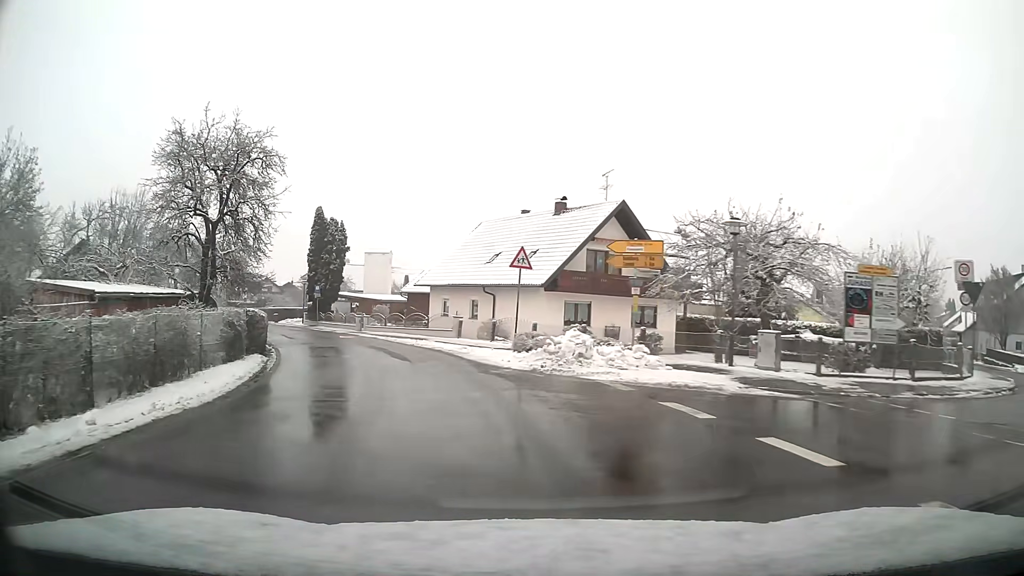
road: tertiary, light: Day
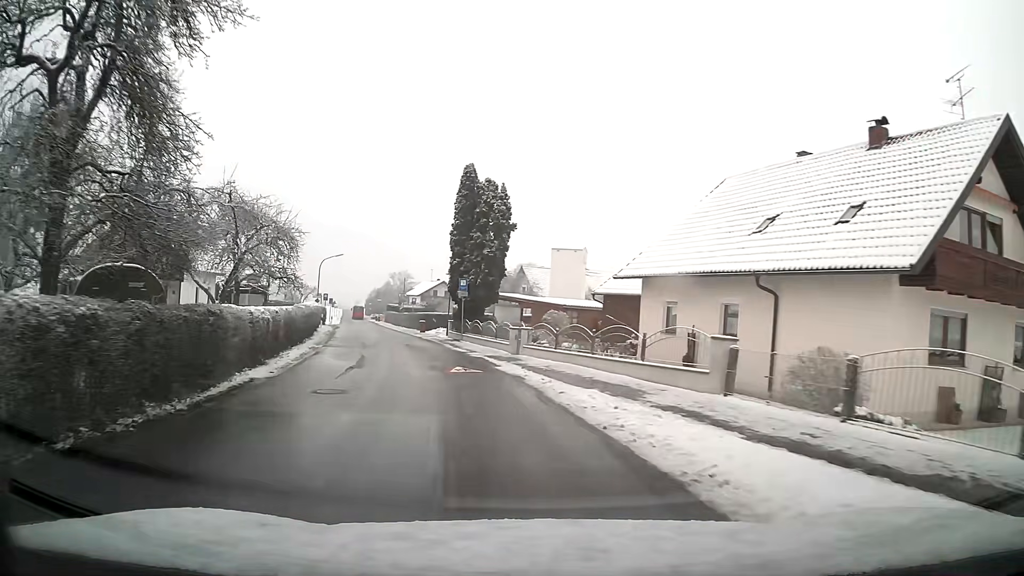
(-2.8, +19.0) m; -16°
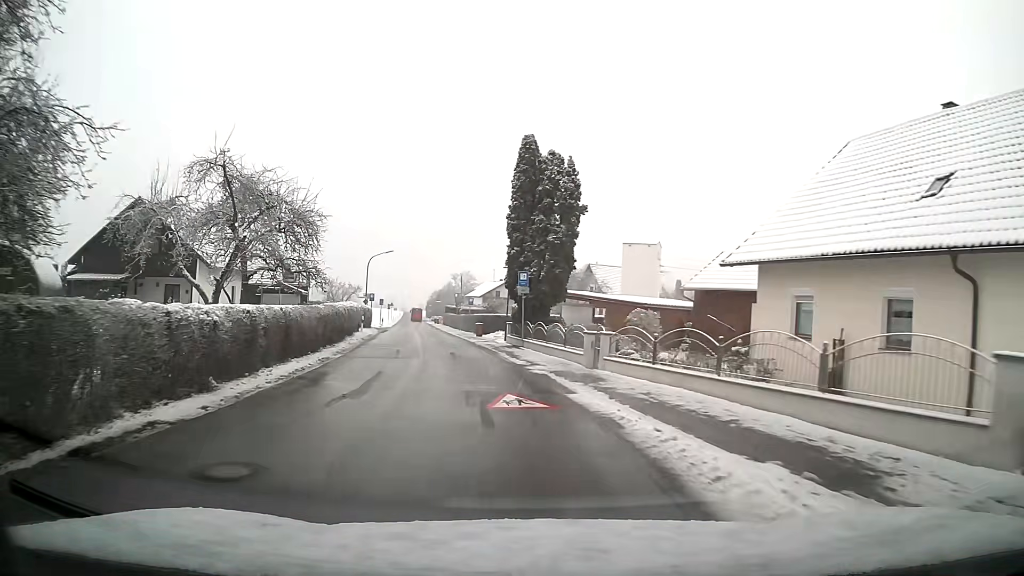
(-0.3, +6.6) m; -5°
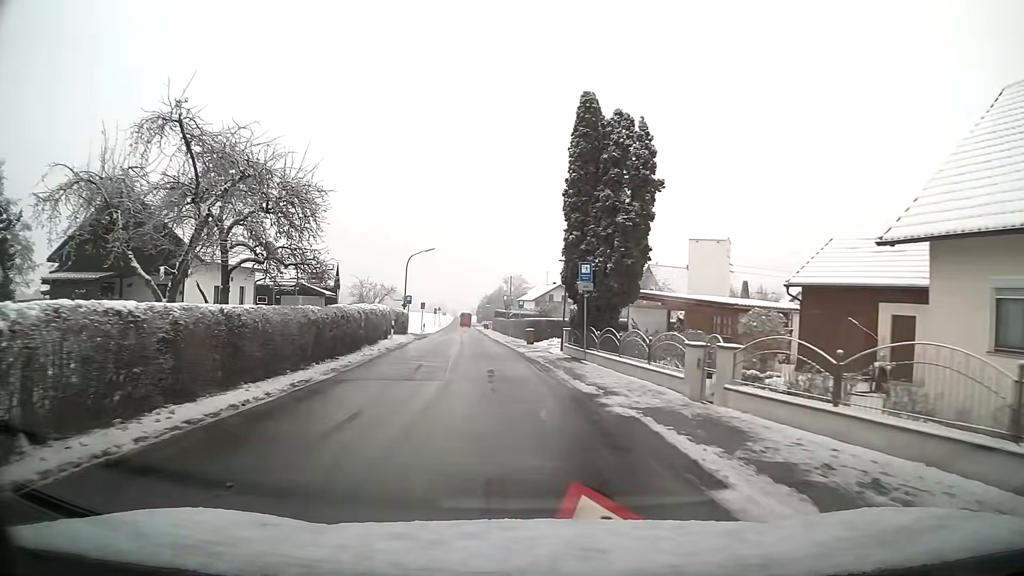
(-0.2, +6.7) m; -3°
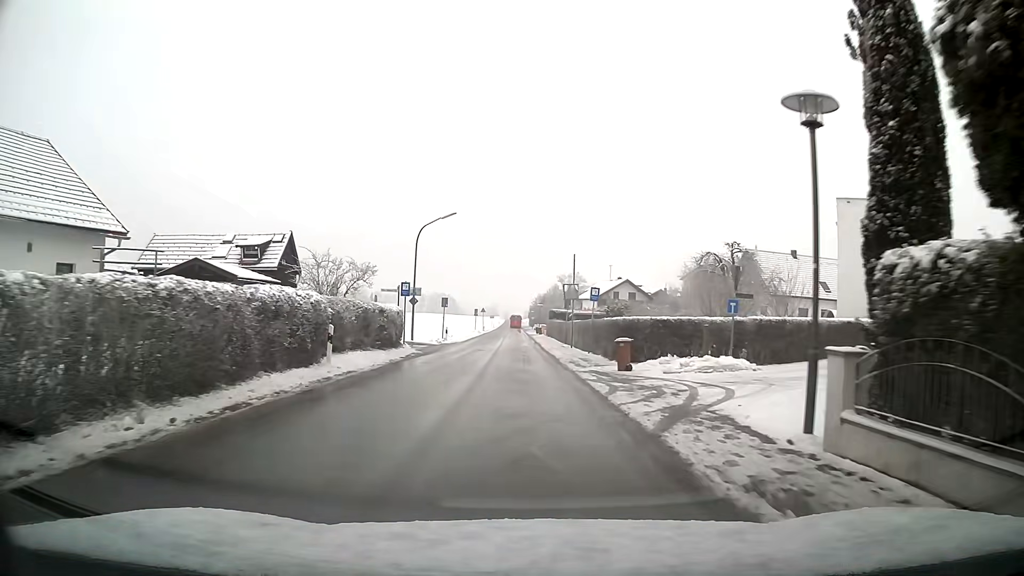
(-1.1, +20.9) m; -4°
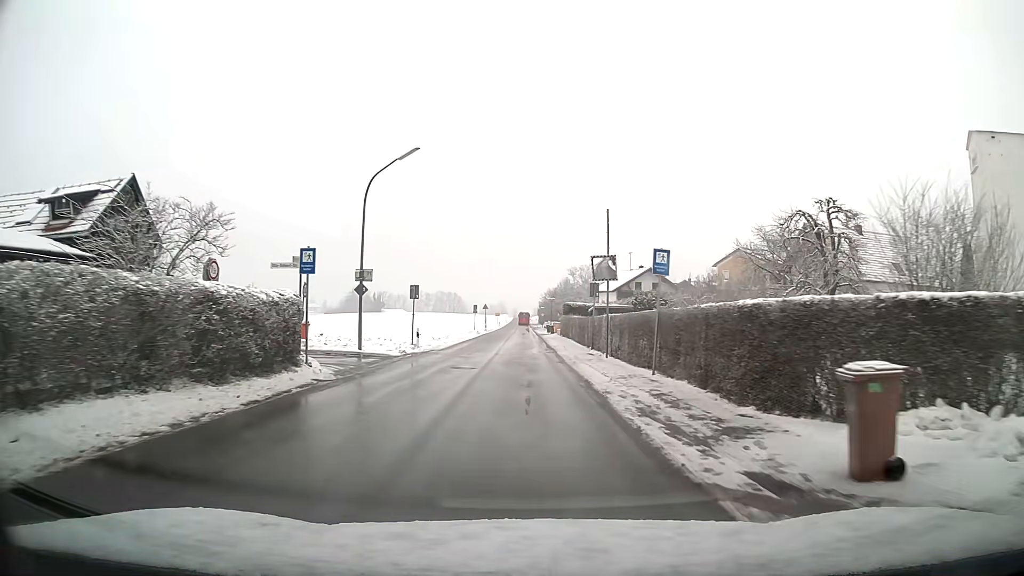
(-0.1, +14.4) m; -1°
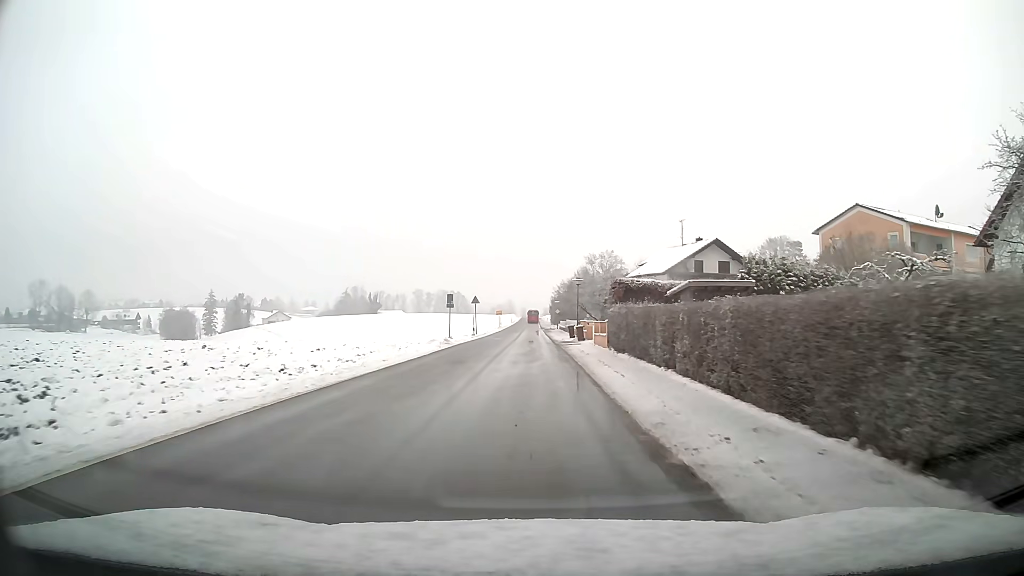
(-0.3, +30.4) m; -1°
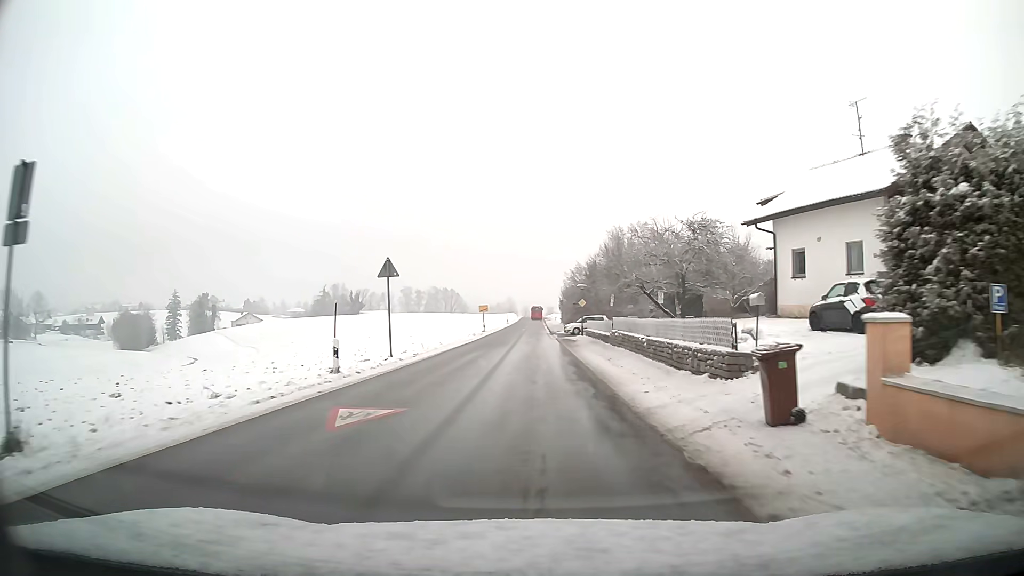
(-0.2, +40.4) m; 0°
(0, +10) (0, +20) (0, +30) (0, +40) (0, +50) (0, +60) (0, +70) (0, +80) (+1, +90) (+1, +100) m
